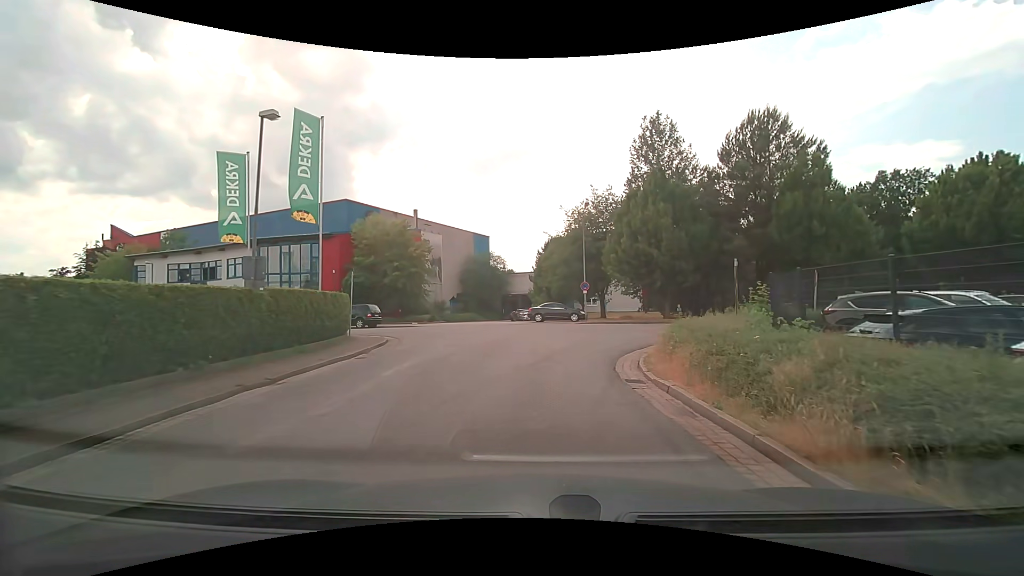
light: Day
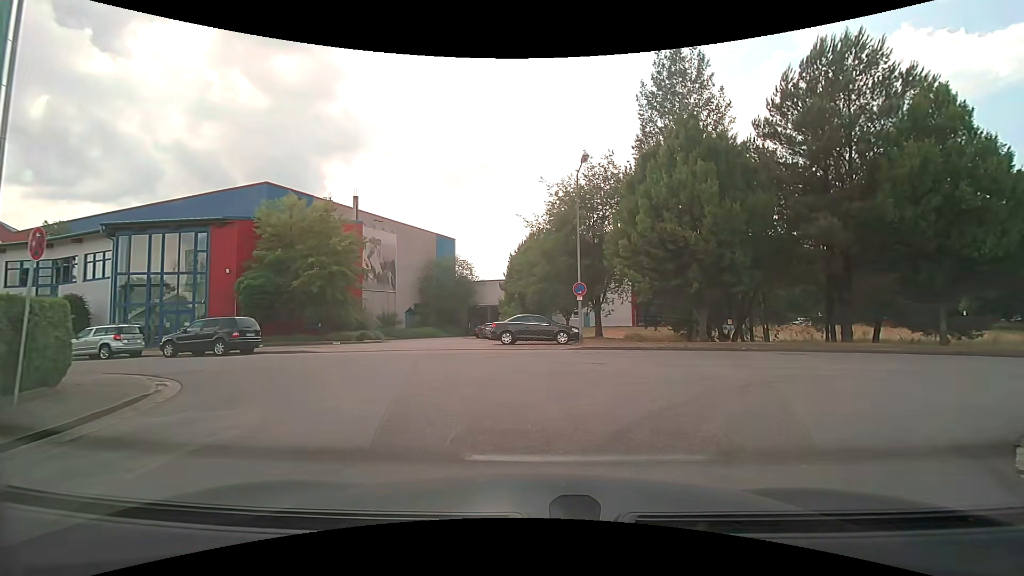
(+0.4, +13.0) m; +3°
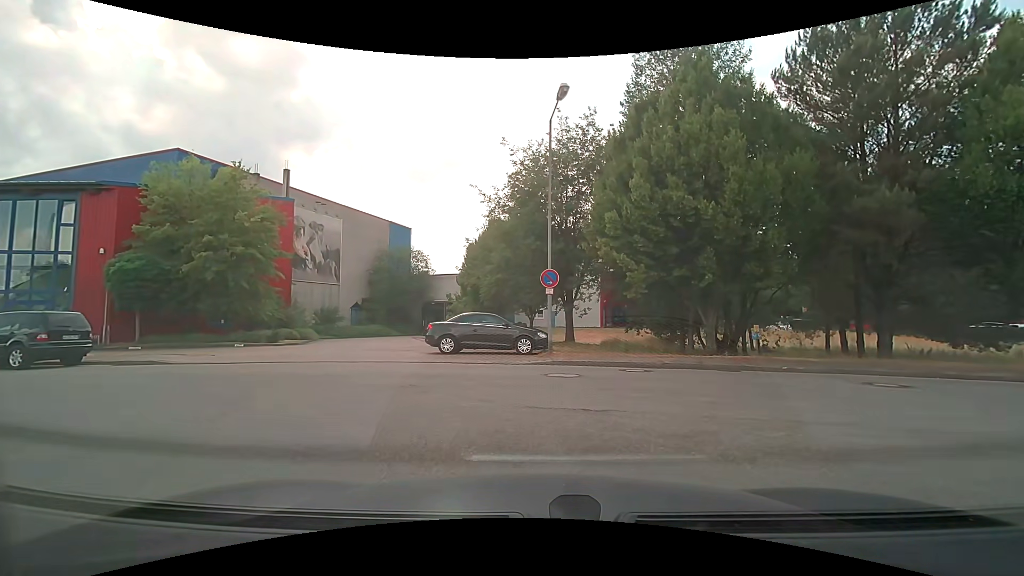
(+0.3, +6.4) m; +4°
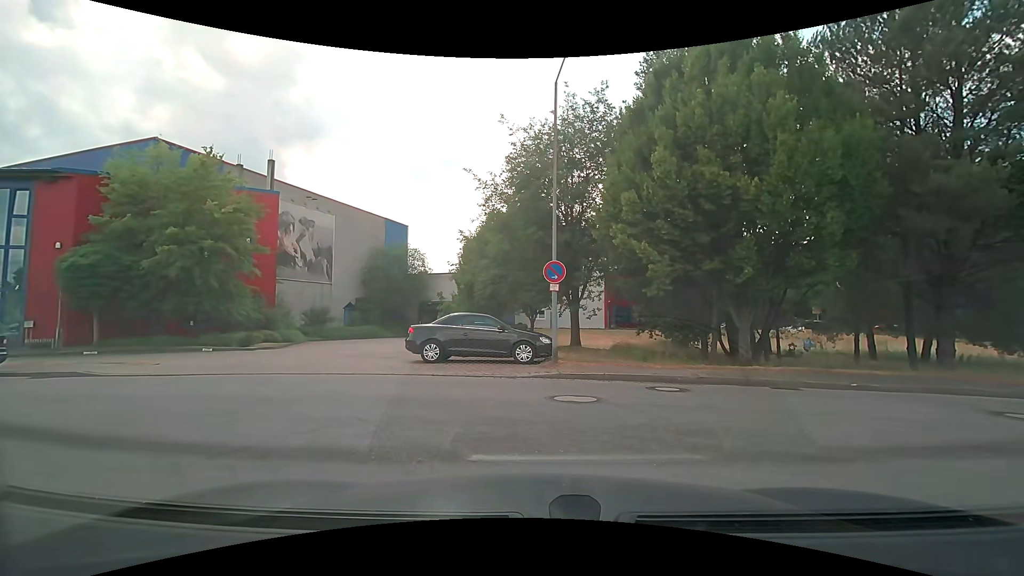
(0.0, +2.8) m; 0°
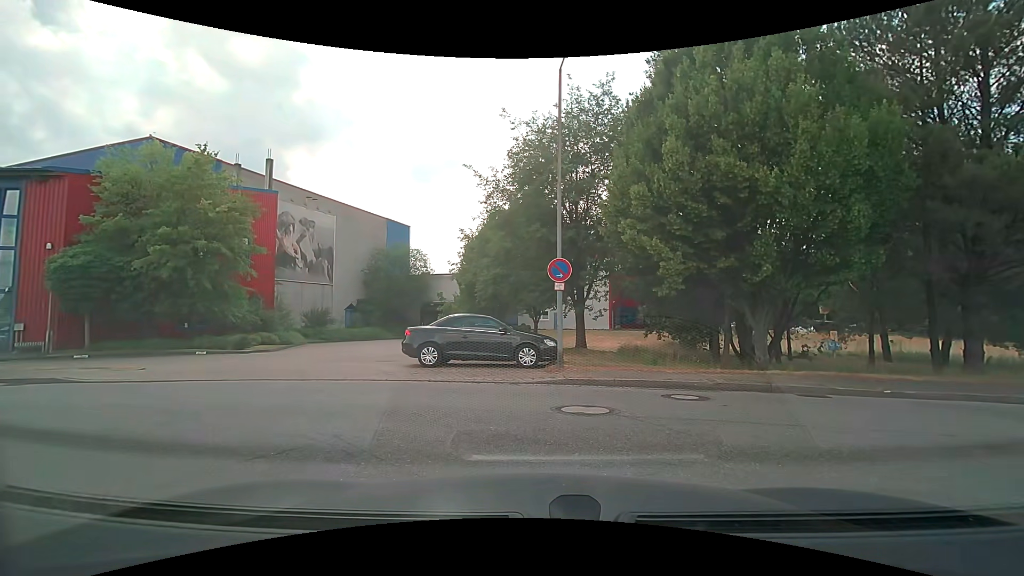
(0.0, +0.8) m; 0°
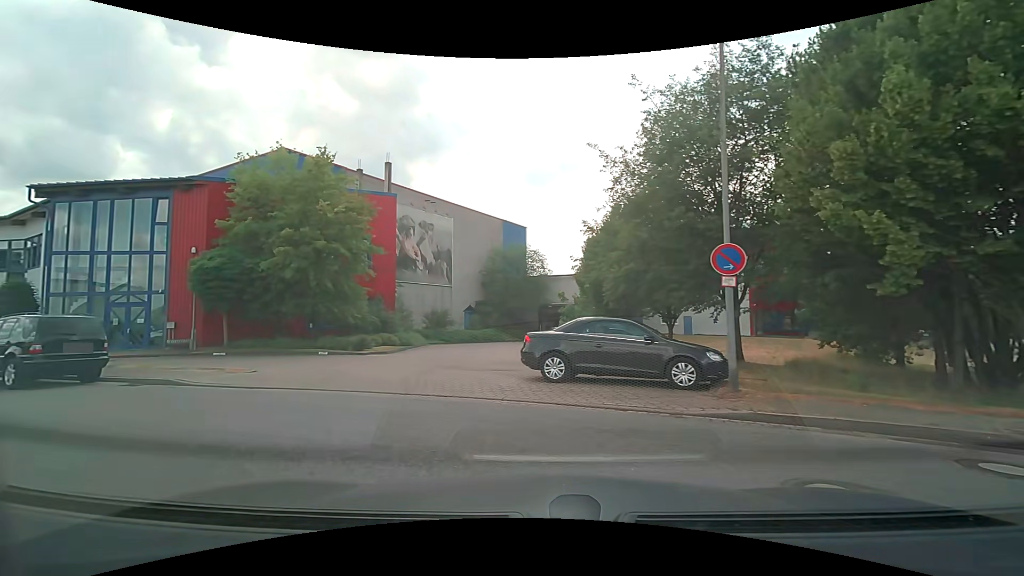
(-0.2, +2.7) m; -14°
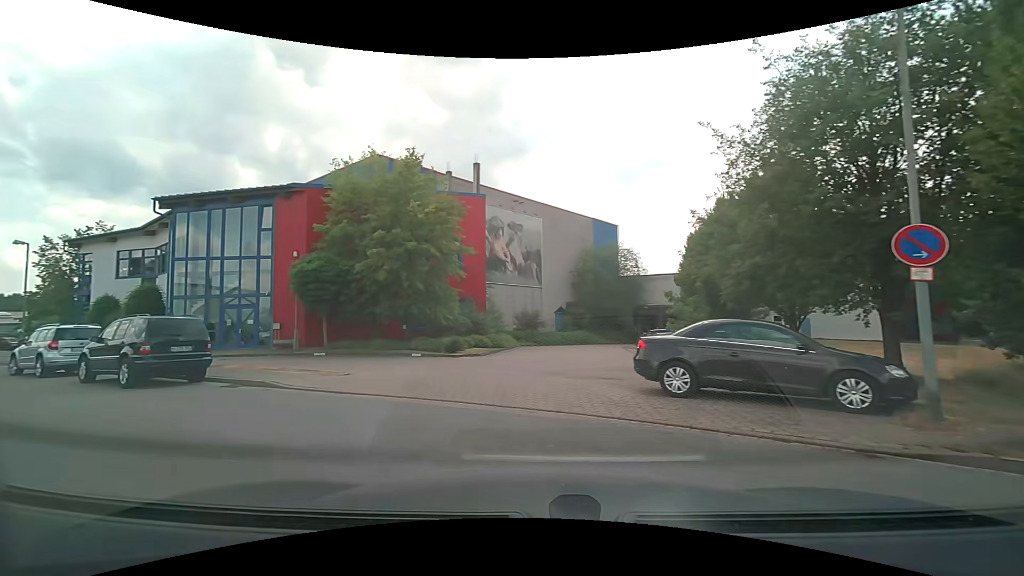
(-0.1, +1.5) m; -9°
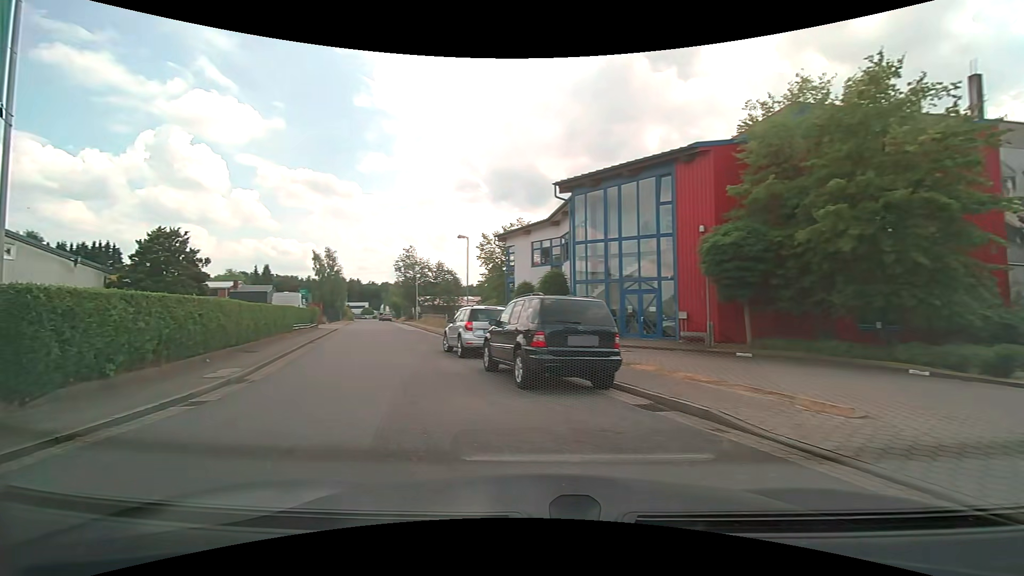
(-2.3, +5.9) m; -43°
(-2, +10) (-5, +19) (-8, +29) (-10, +39) (-13, +48) (-17, +58) (-20, +67) (-23, +76) (-26, +86) (-30, +95) m
